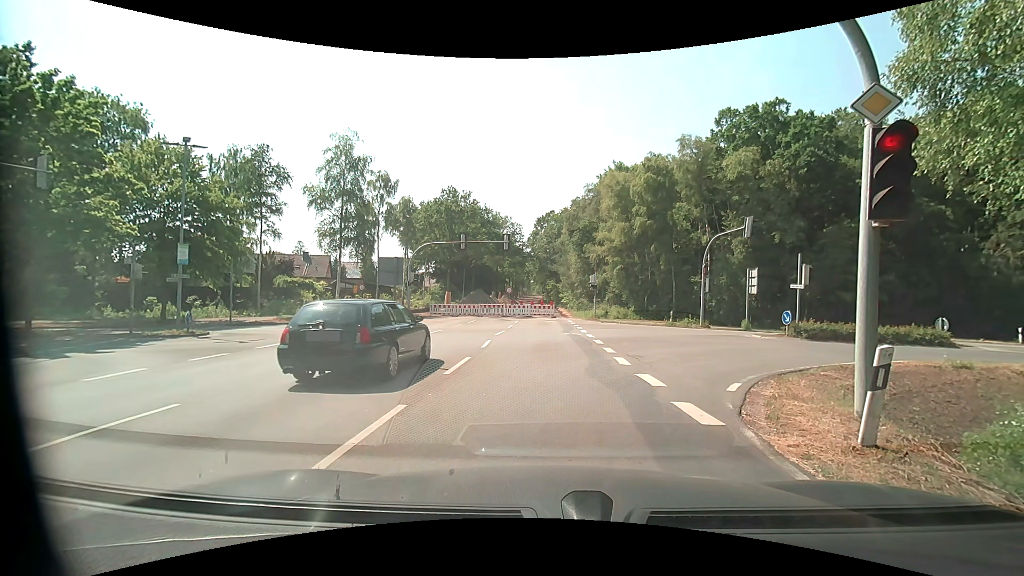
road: unclassified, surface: asphalt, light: Day
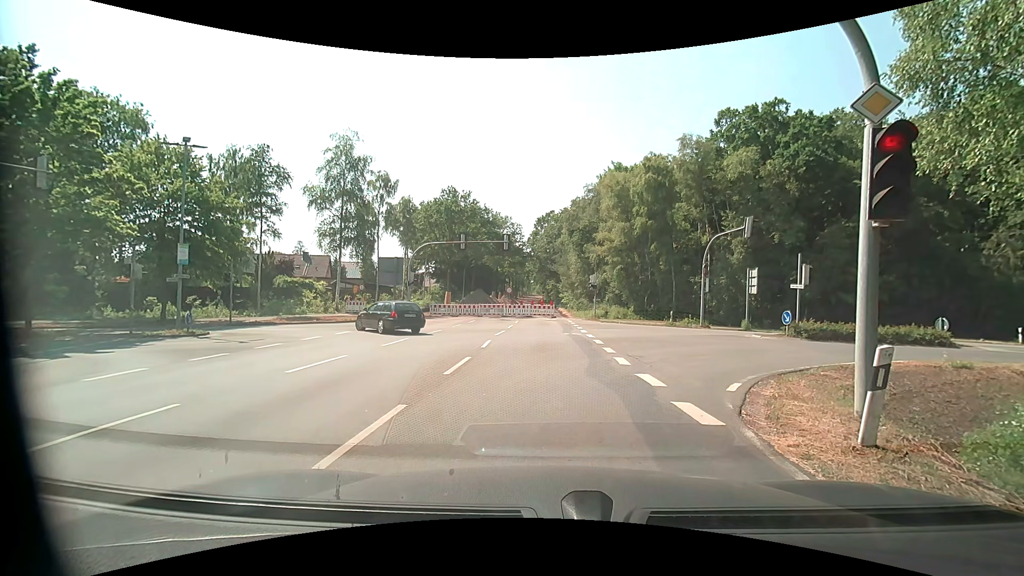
(0.0, 0.0) m; 0°
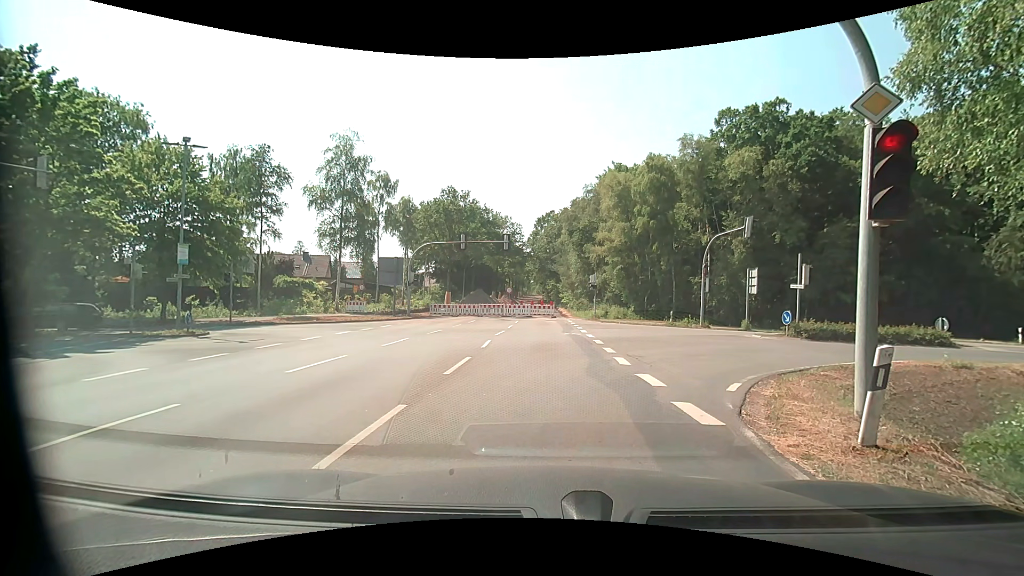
(0.0, 0.0) m; 0°
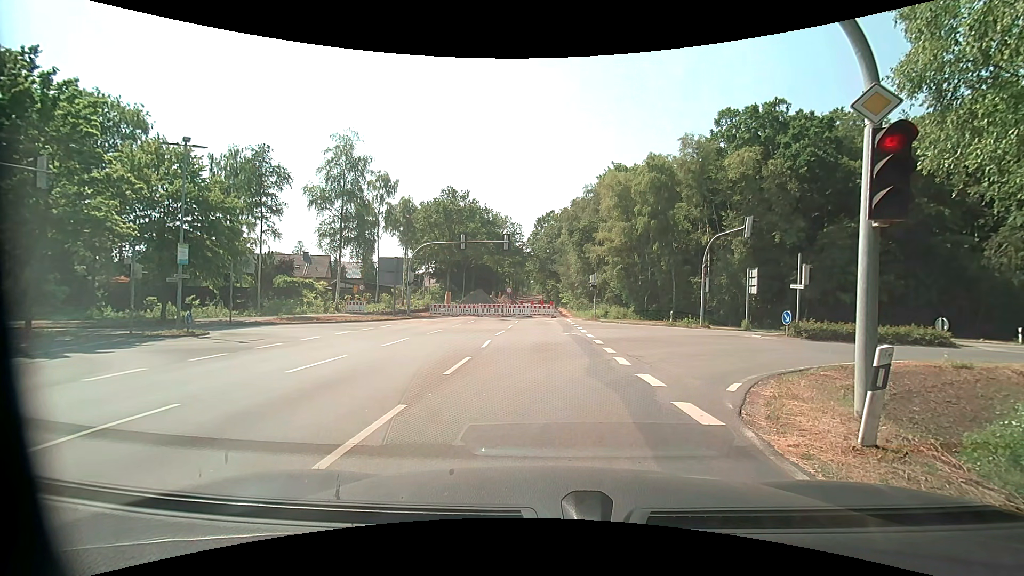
(0.0, 0.0) m; 0°
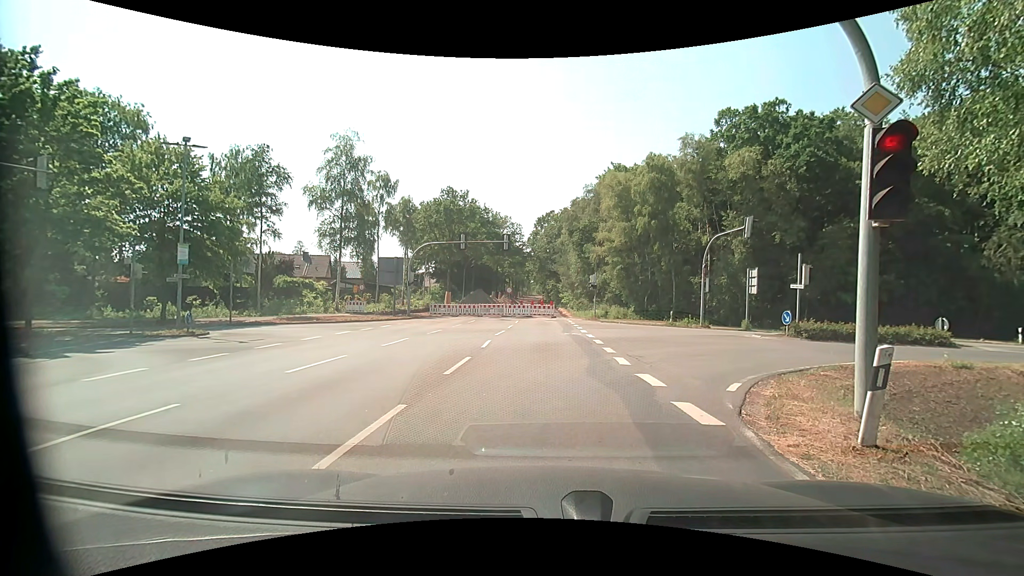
(0.0, 0.0) m; 0°
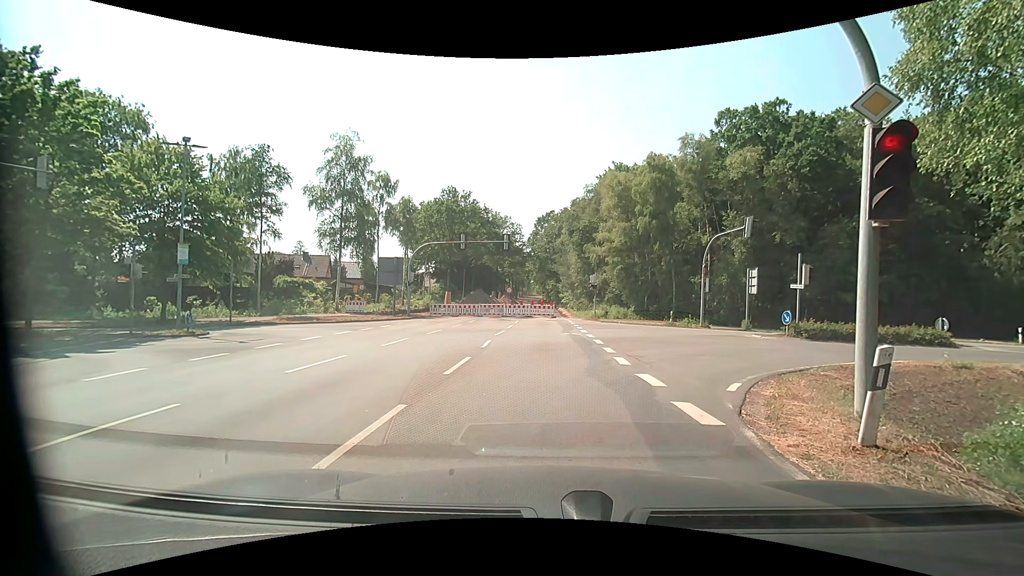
(0.0, 0.0) m; 0°
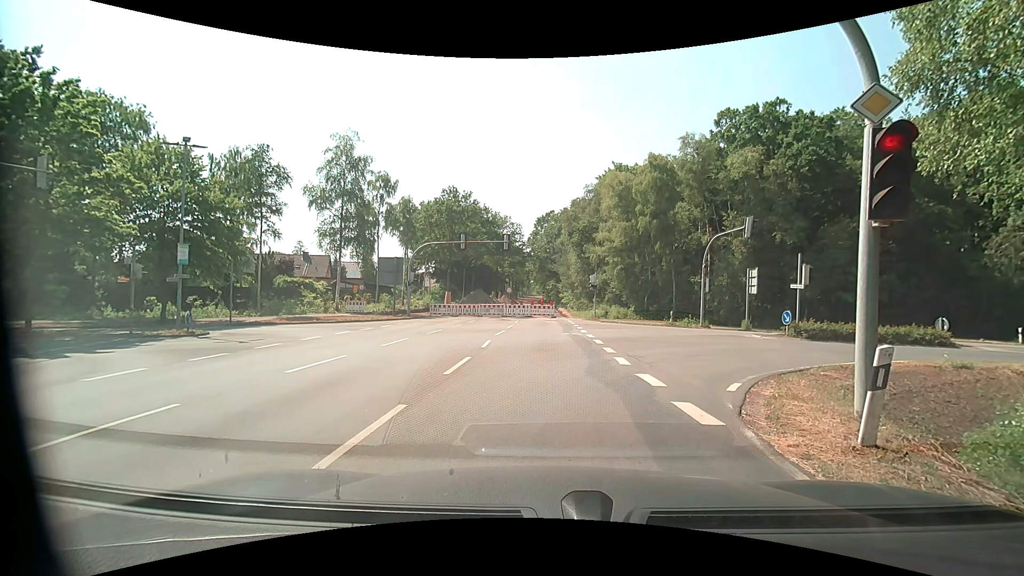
(0.0, 0.0) m; 0°
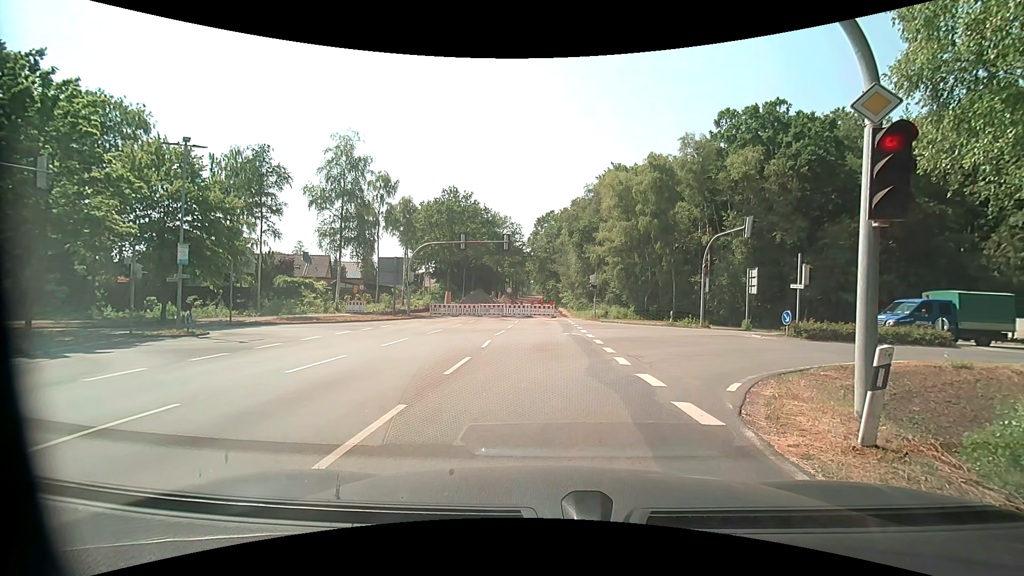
(0.0, 0.0) m; 0°
